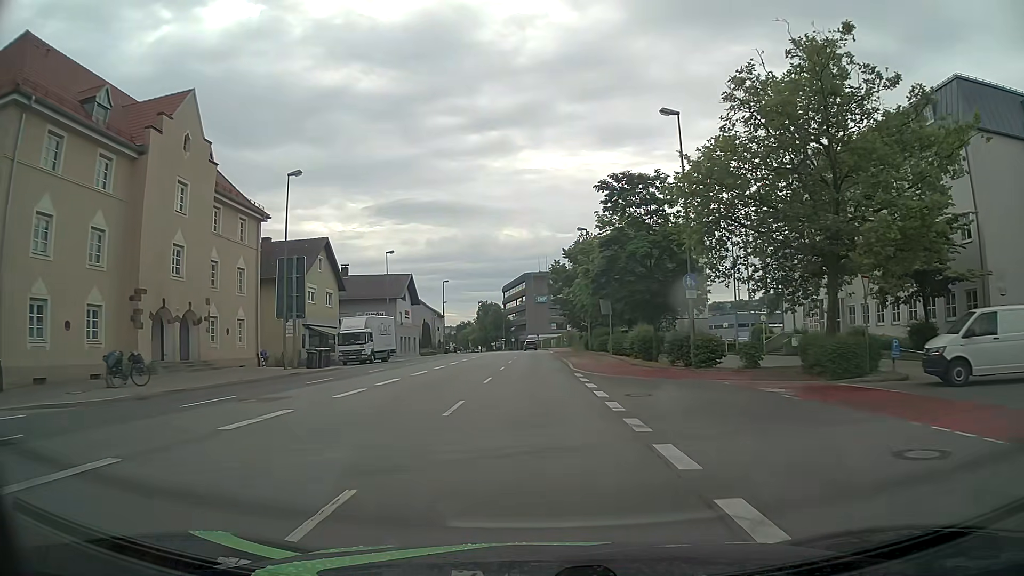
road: primary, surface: asphalt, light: Day
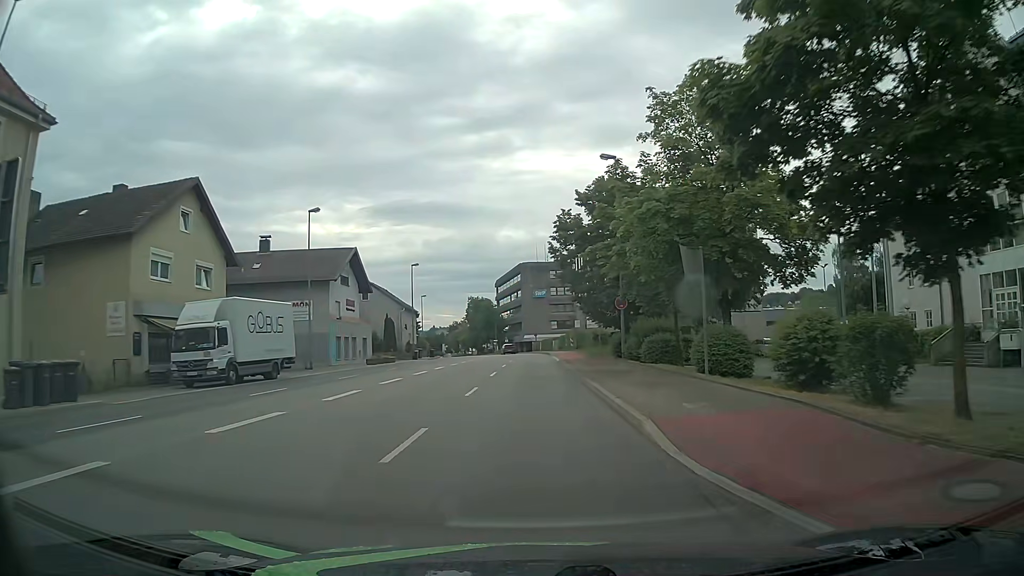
(0.0, +22.8) m; 0°
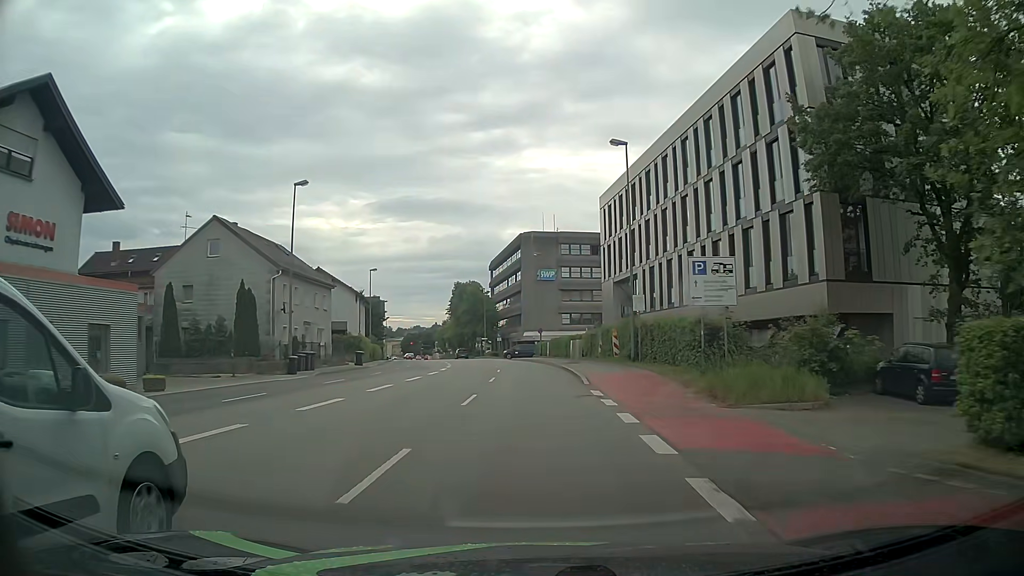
(-0.3, +38.0) m; 0°
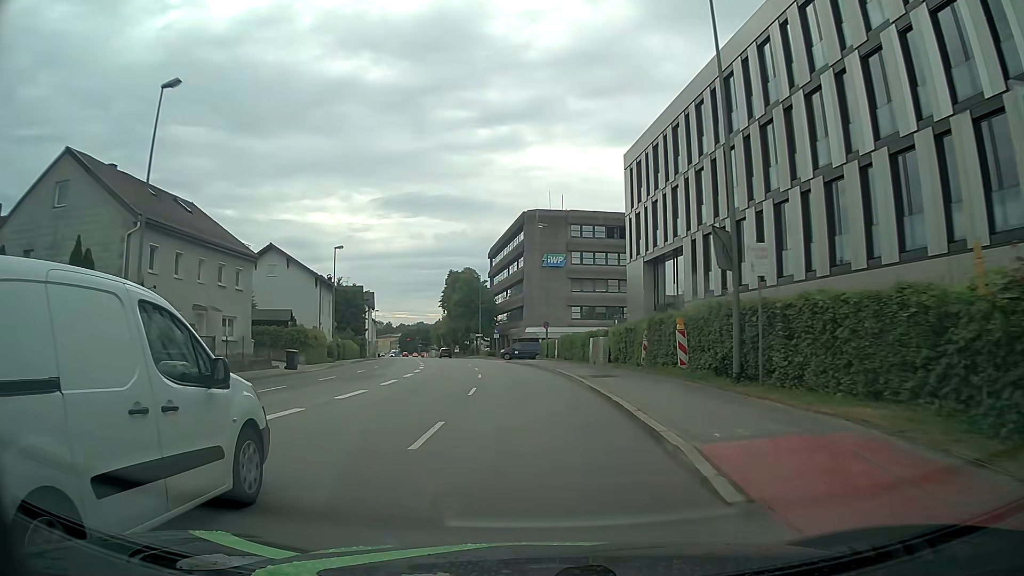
(-0.2, +15.3) m; -1°
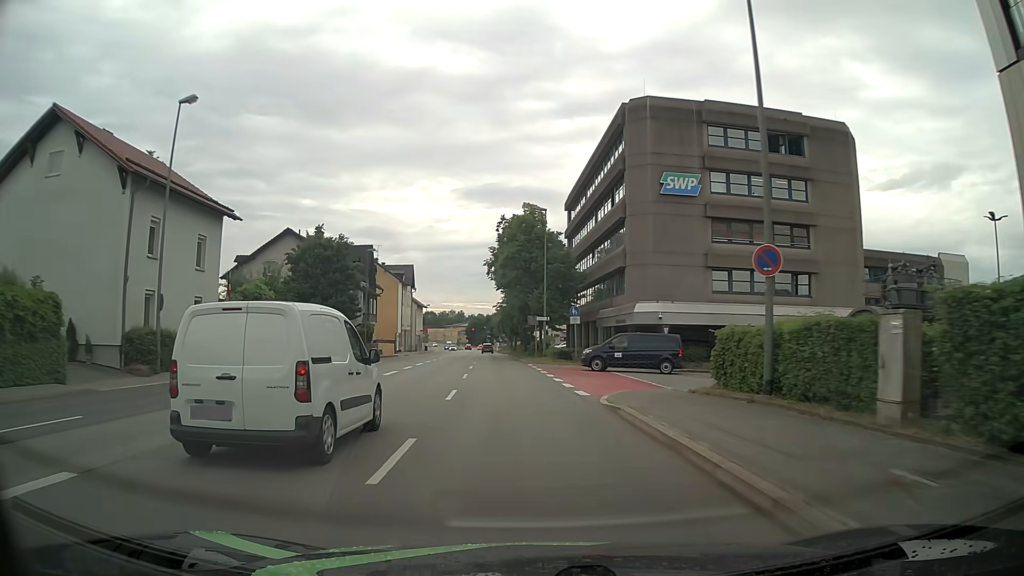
(-2.1, +38.3) m; -7°
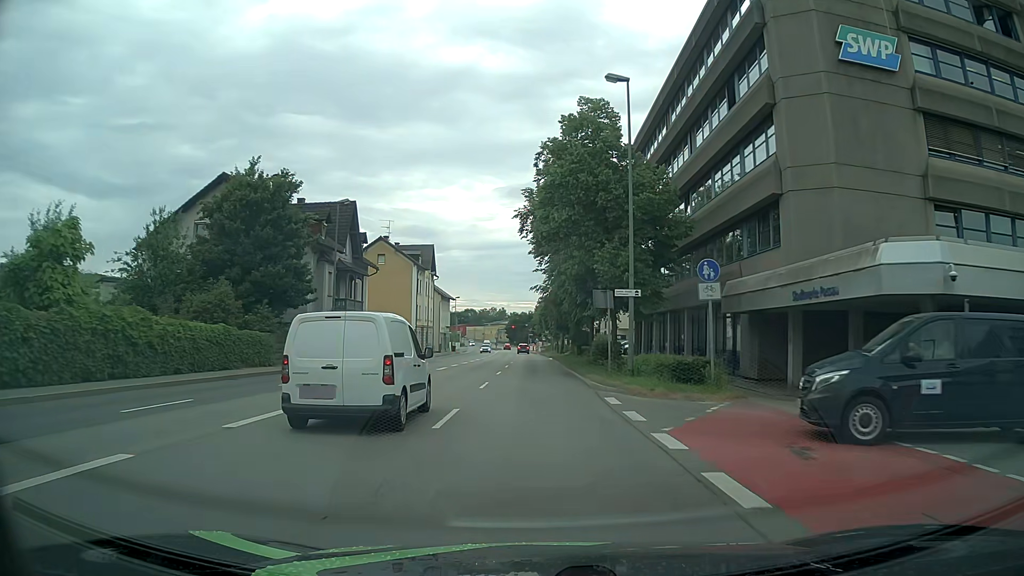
(-1.0, +23.1) m; -4°
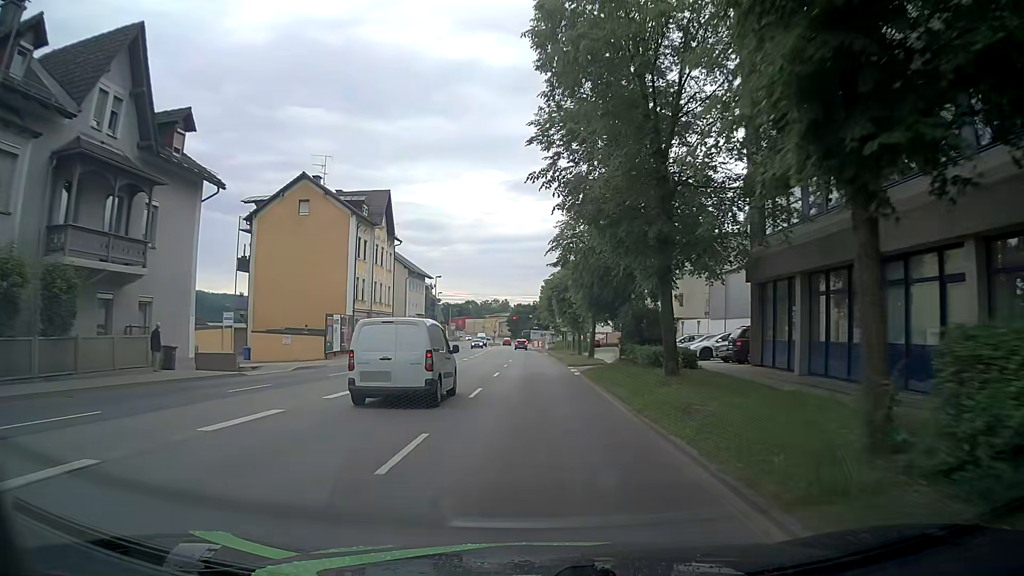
(-0.1, +30.8) m; 0°
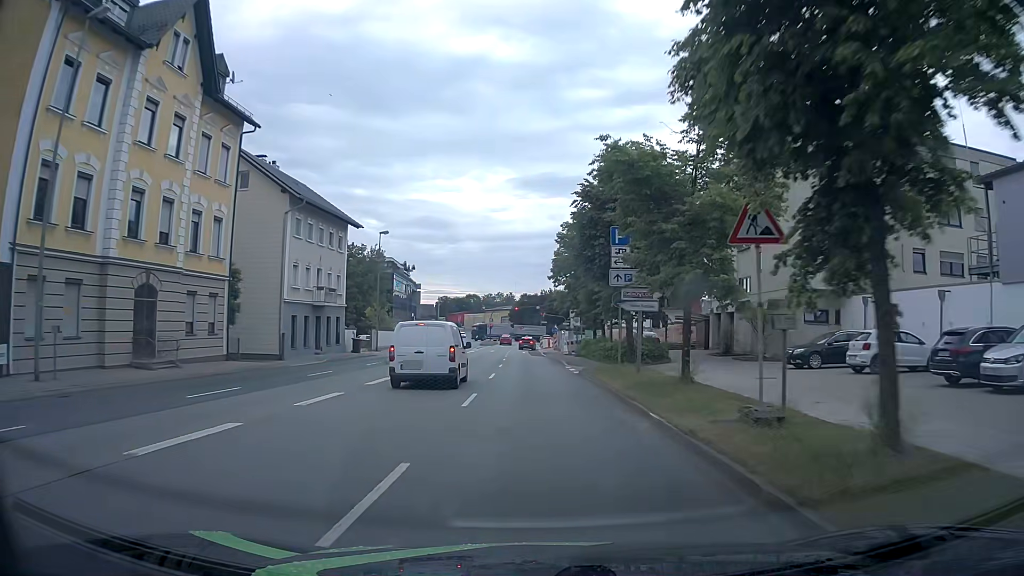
(-0.2, +38.5) m; -1°
(0, +10) (0, +20) (0, +30) (0, +40) (0, +50) (-1, +60) (-1, +70) (-1, +80) (-1, +90) (-1, +100) m
